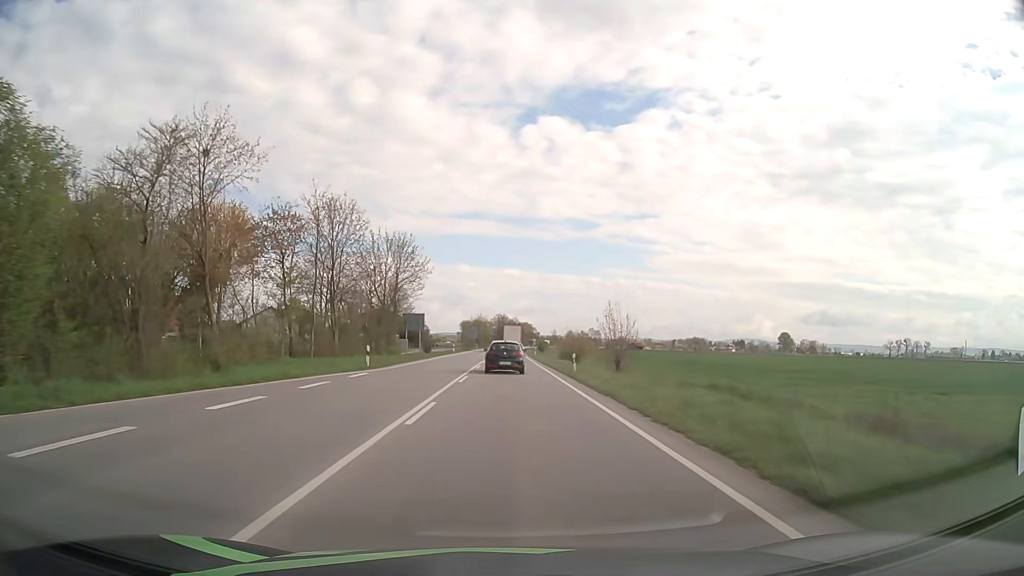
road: primary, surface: asphalt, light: Day
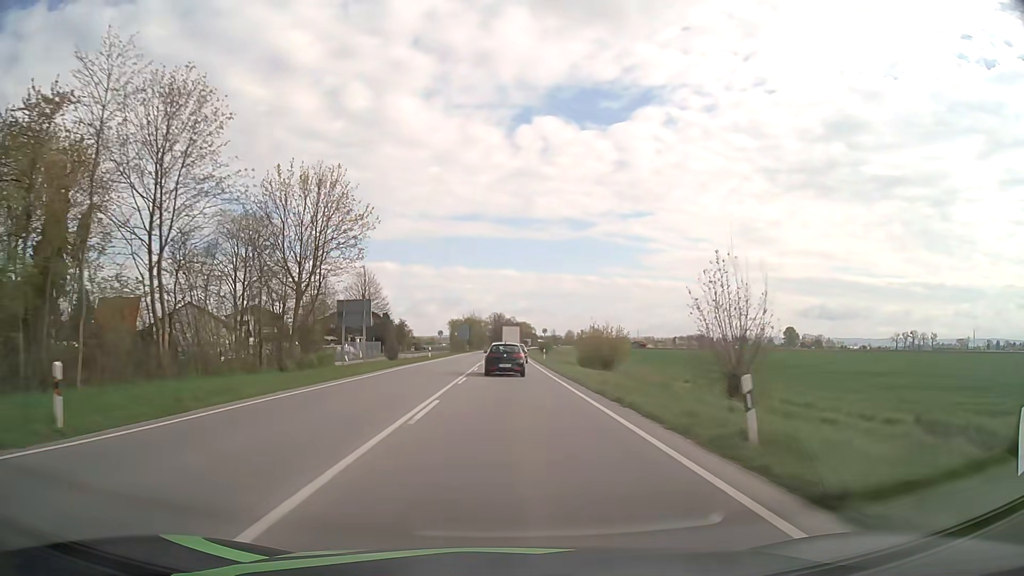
(+0.1, +23.5) m; 0°
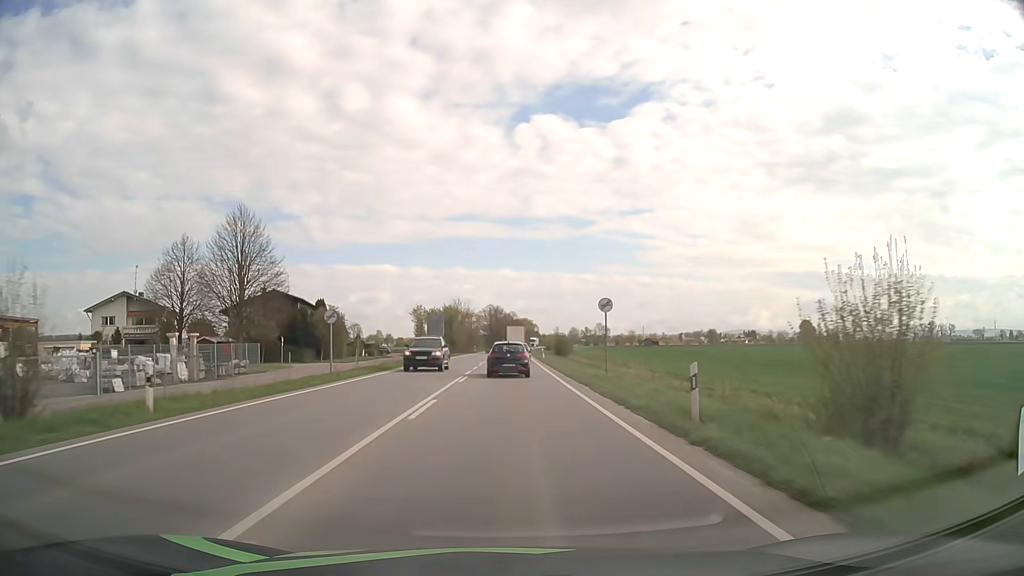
(+0.1, +46.7) m; 0°
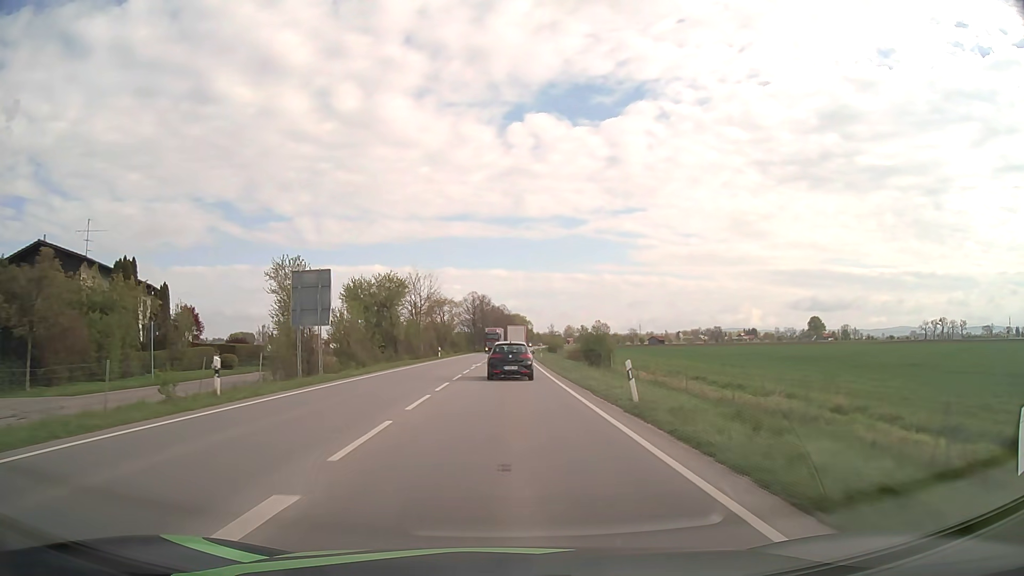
(+0.3, +46.4) m; +1°
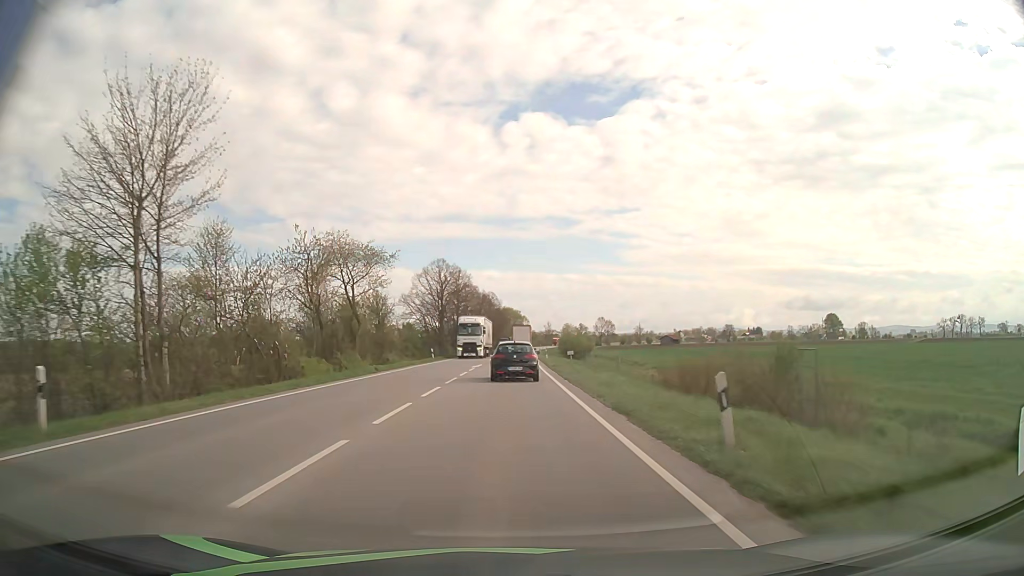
(+0.5, +56.4) m; +1°
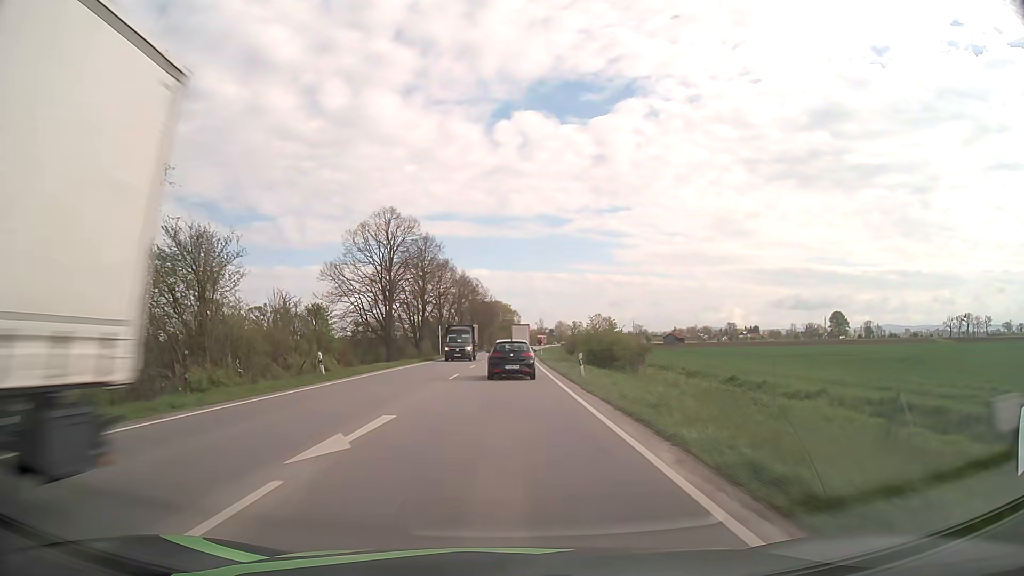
(+0.2, +33.0) m; +1°
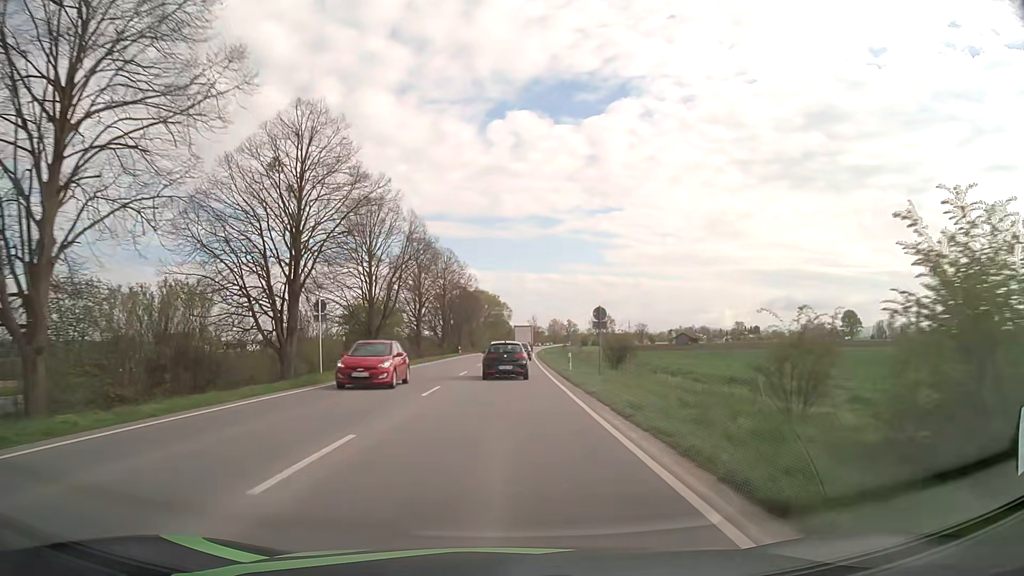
(+0.4, +43.3) m; +1°
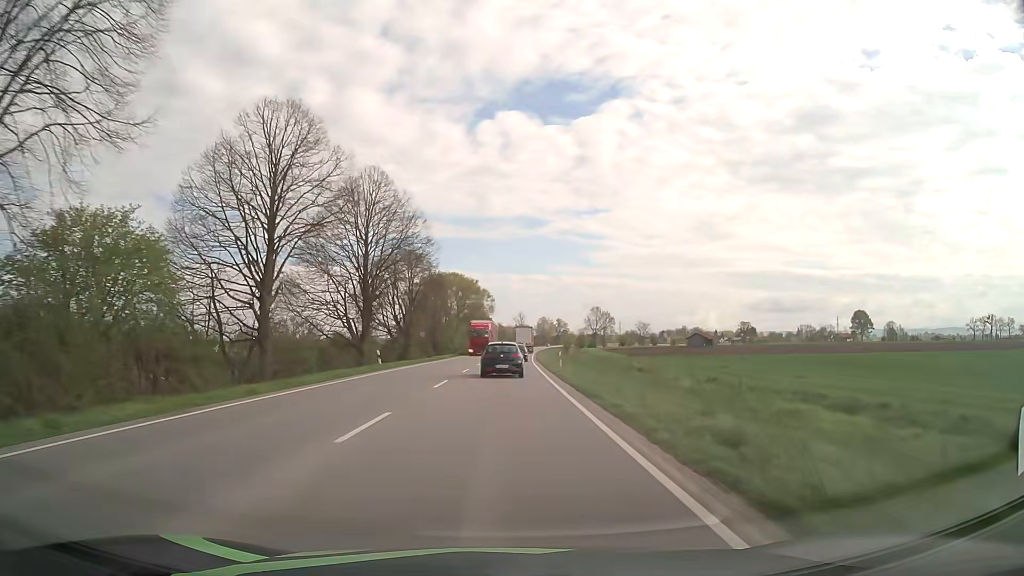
(+0.5, +44.1) m; +1°
(0, +10) (0, +20) (0, +30) (0, +40) (+1, +50) (+1, +60) (+1, +70) (+2, +80) (+2, +90) (+2, +100) m
